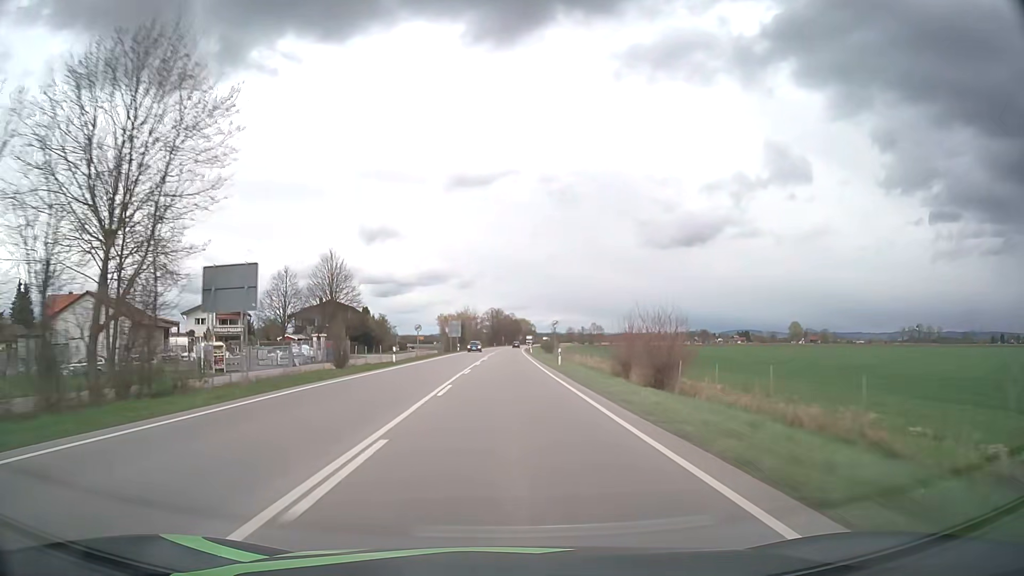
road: primary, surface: asphalt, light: Day
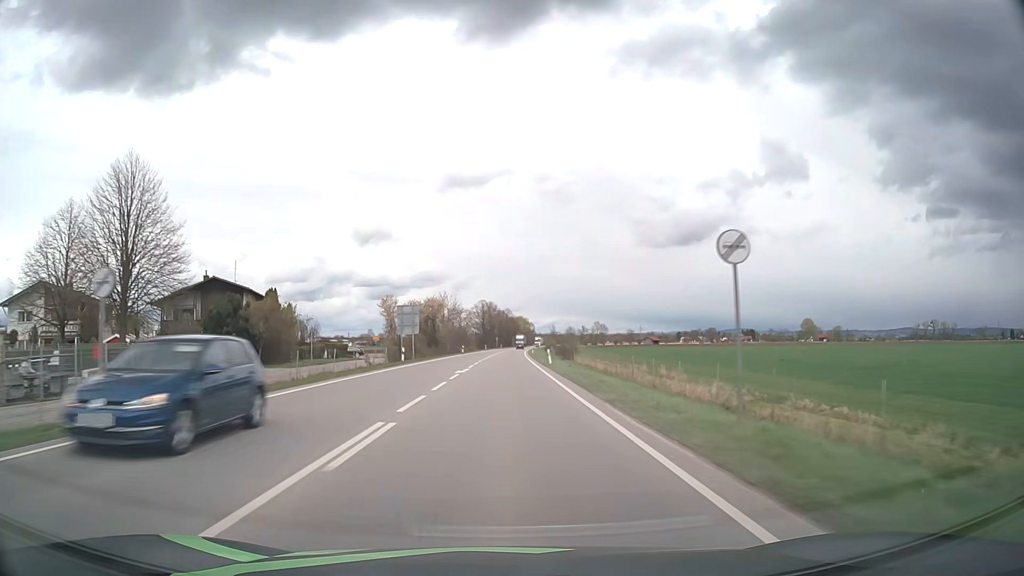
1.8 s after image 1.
(0.0, +45.7) m; 0°
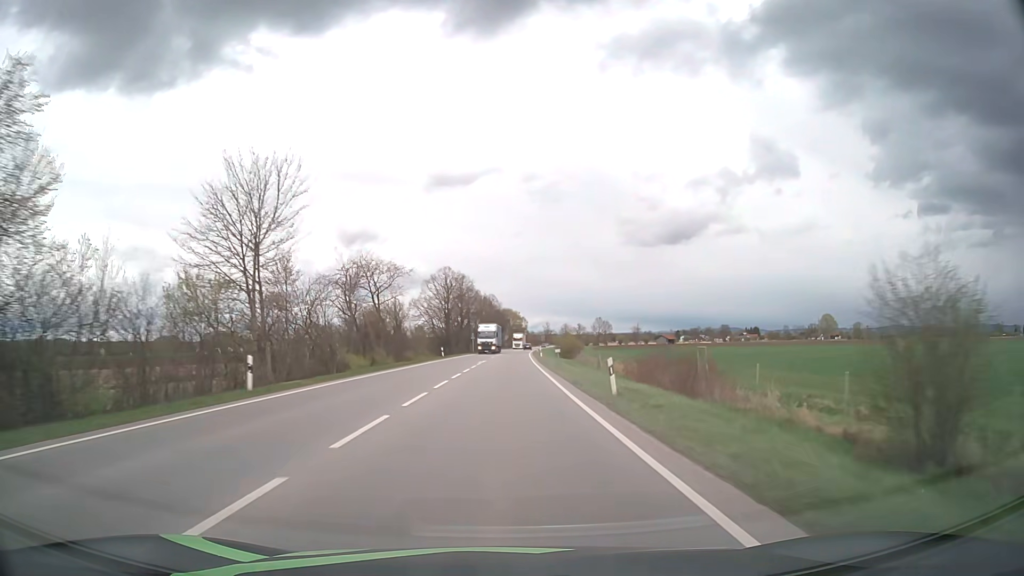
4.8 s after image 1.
(+0.6, +76.7) m; +1°
(0, +10) (0, +20) (0, +30) (0, +40) (0, +50) (+1, +60) (+1, +70) (+1, +80) (+2, +90) (+2, +100) m
